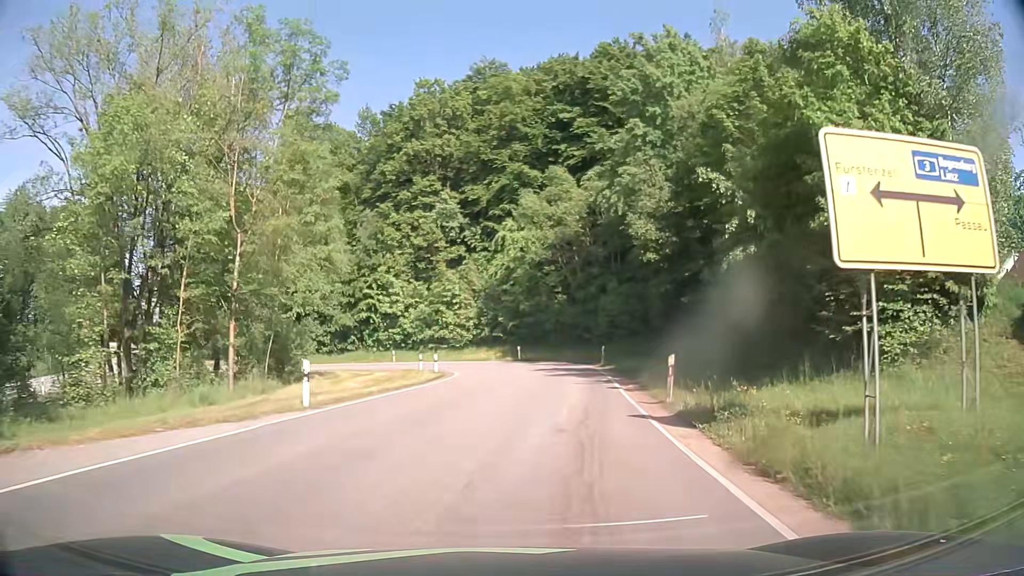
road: tertiary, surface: asphalt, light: Day
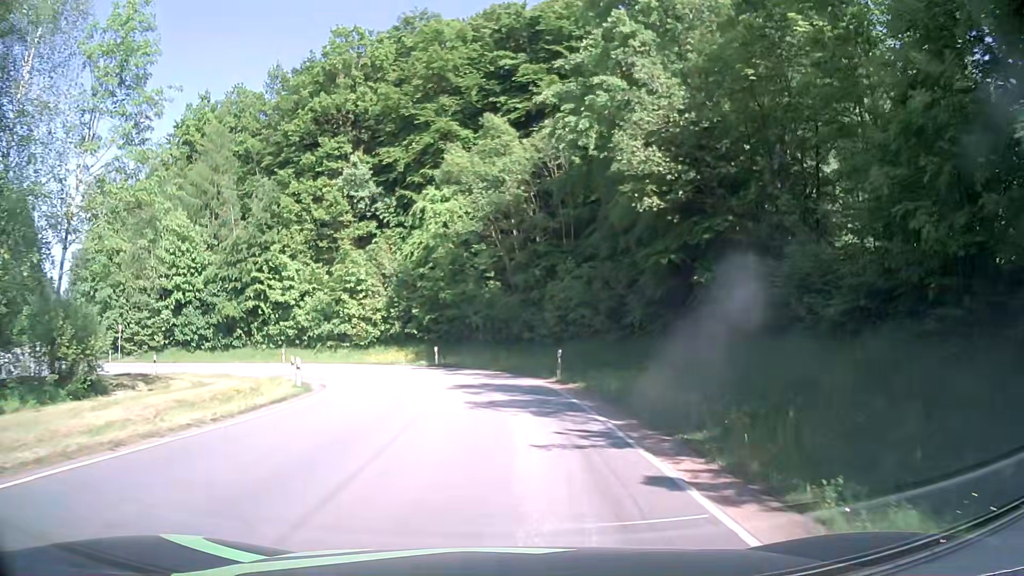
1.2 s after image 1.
(+0.7, +12.8) m; +6°
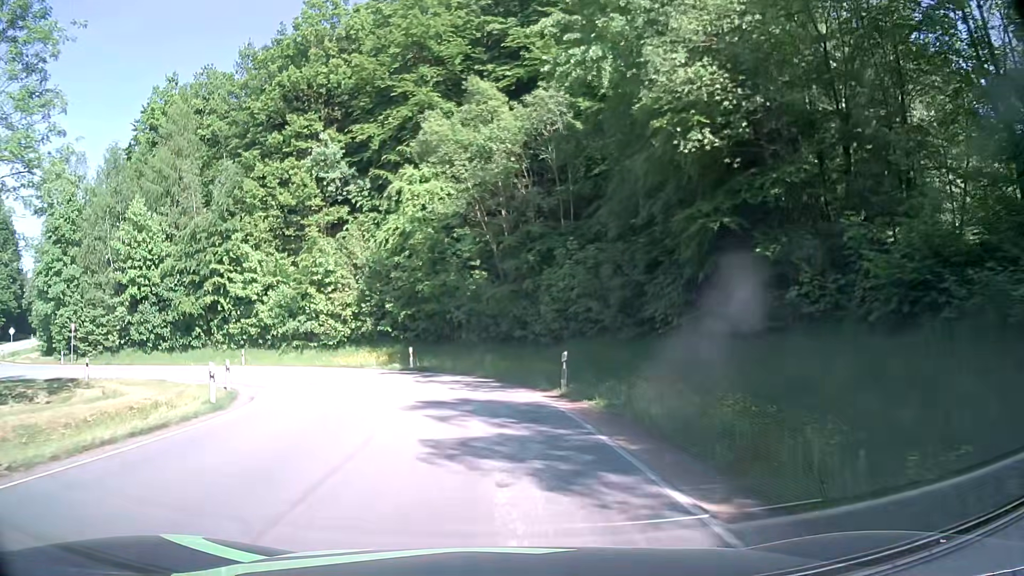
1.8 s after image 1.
(+0.1, +6.1) m; +1°
